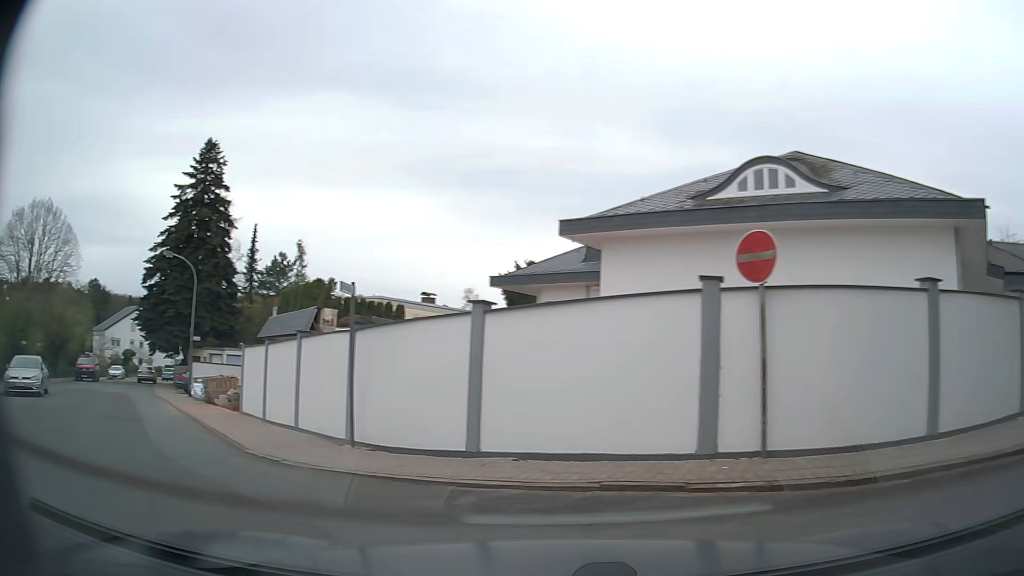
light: Day
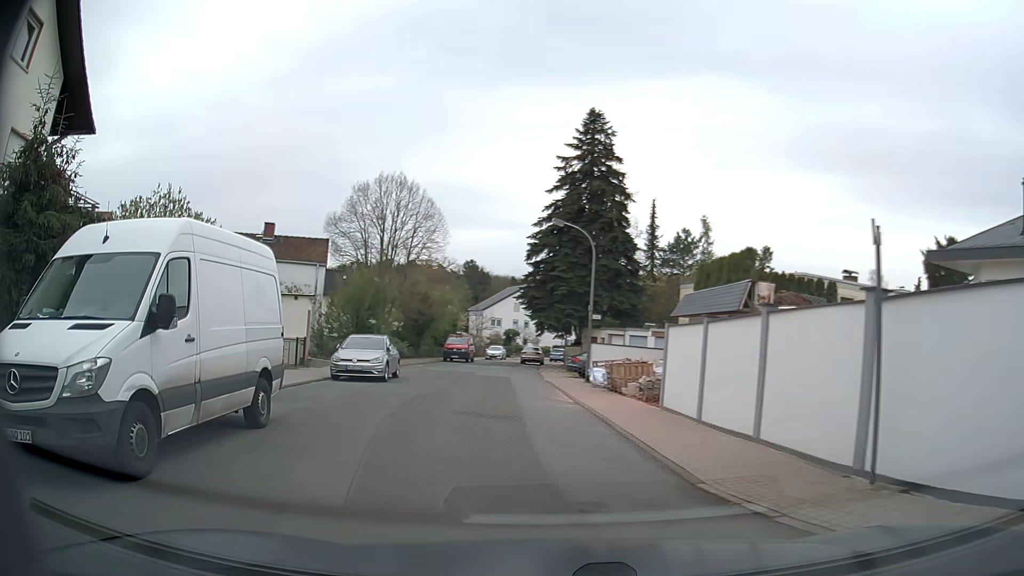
(-1.6, +3.8) m; -37°
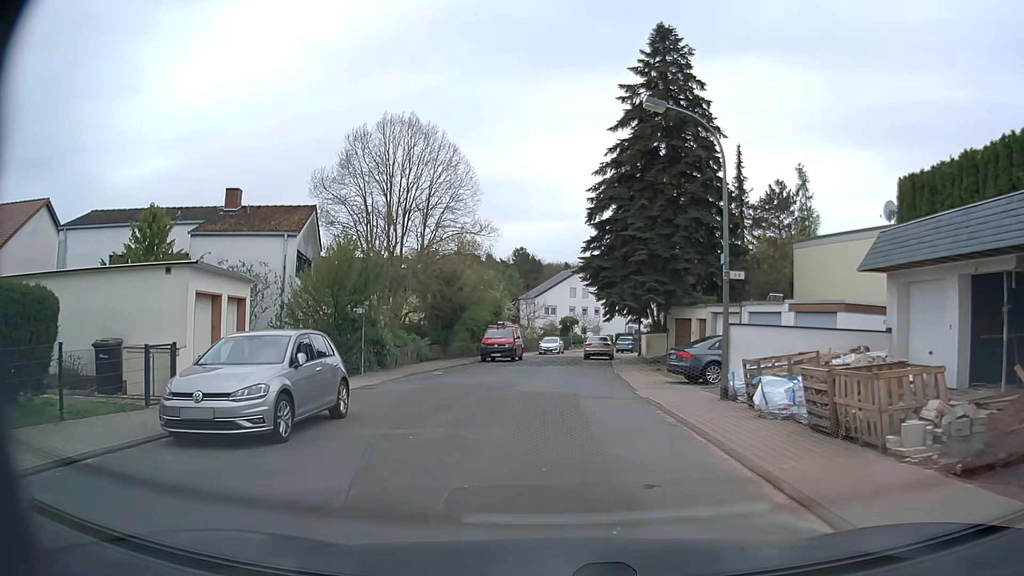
(-1.1, +12.8) m; -5°
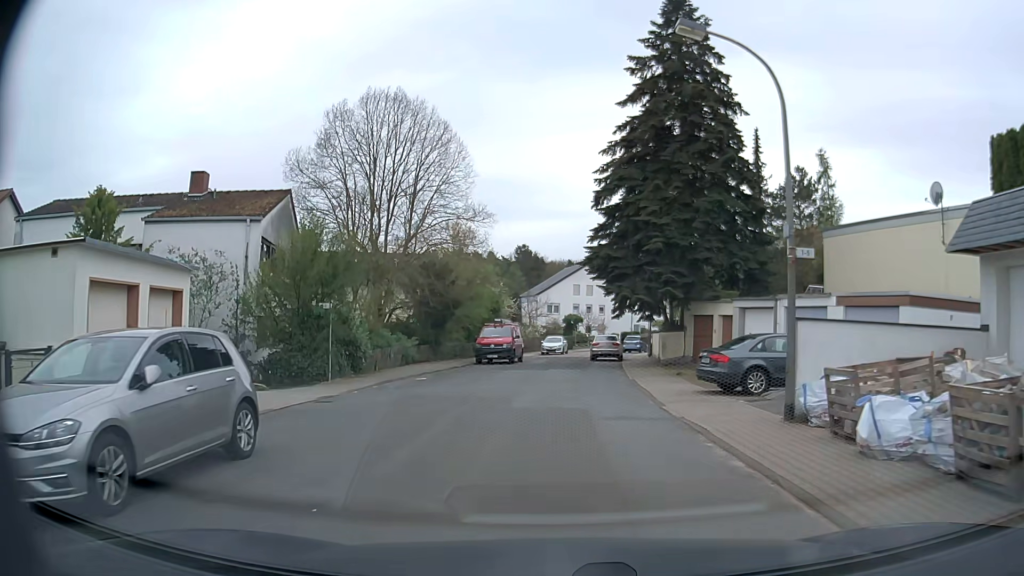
(0.0, +3.9) m; -1°
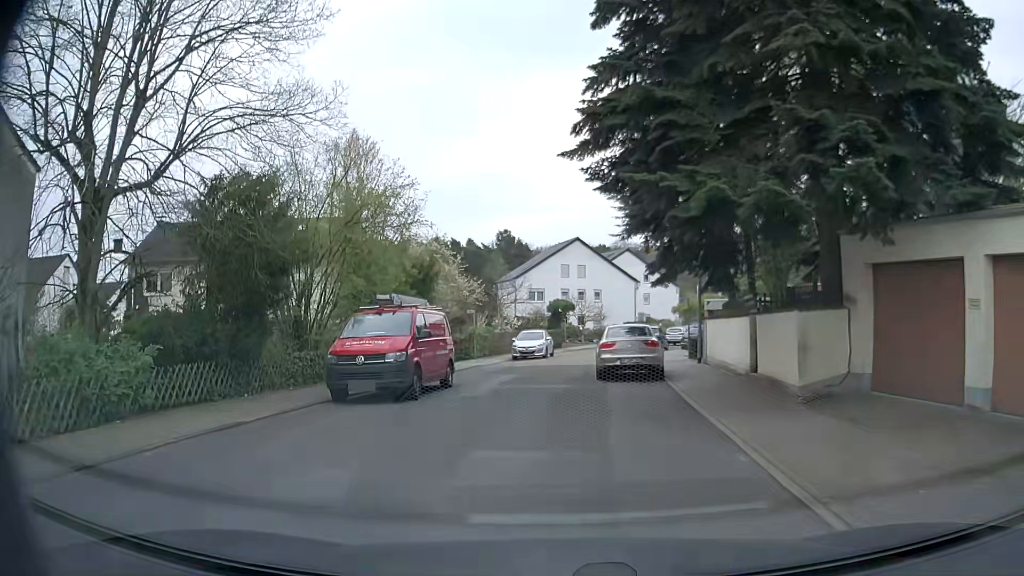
(+0.8, +19.5) m; +1°
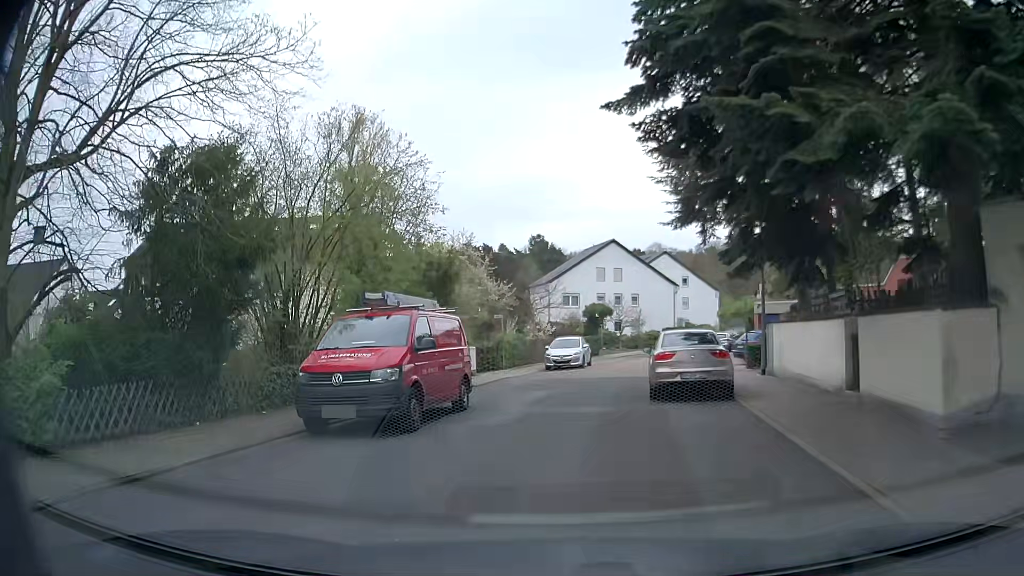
(-0.1, +3.6) m; -3°
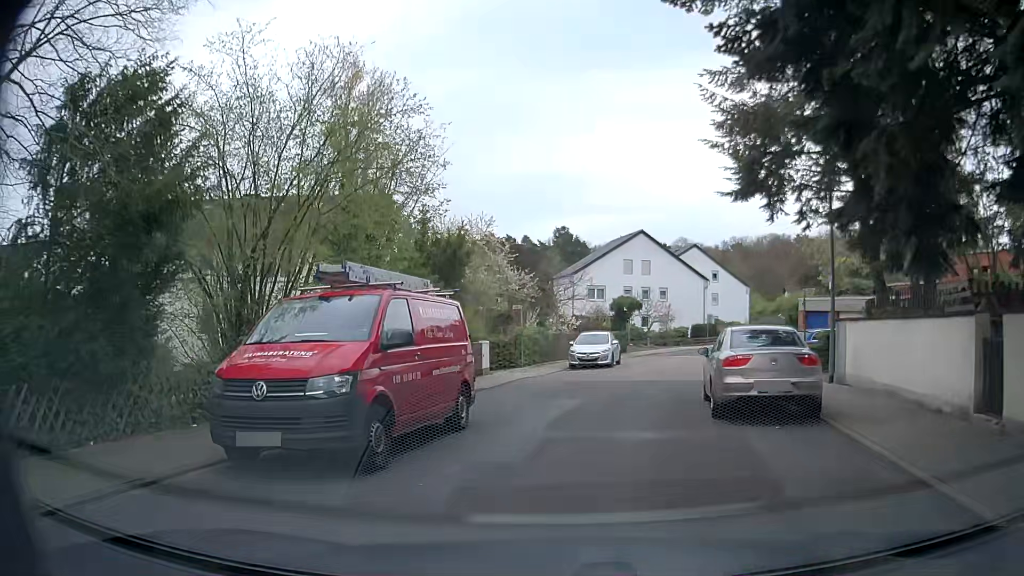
(-0.1, +3.6) m; -2°
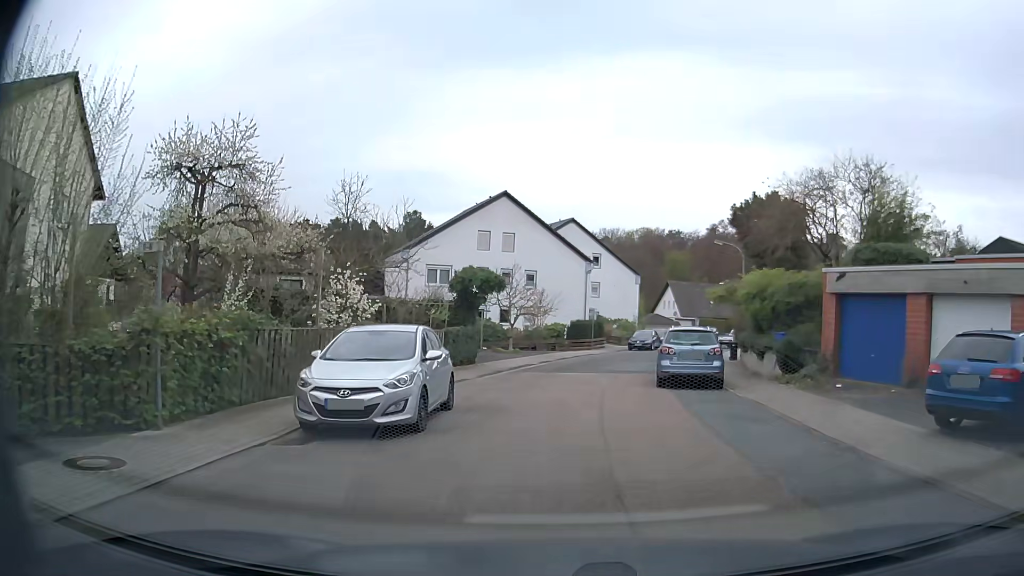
(+2.0, +18.3) m; +13°
(0, +10) (+1, +20) (+3, +30) (+5, +39) (+8, +49) (+12, +58) (+17, +67) (+22, +76) (+27, +84) (+32, +93) m
